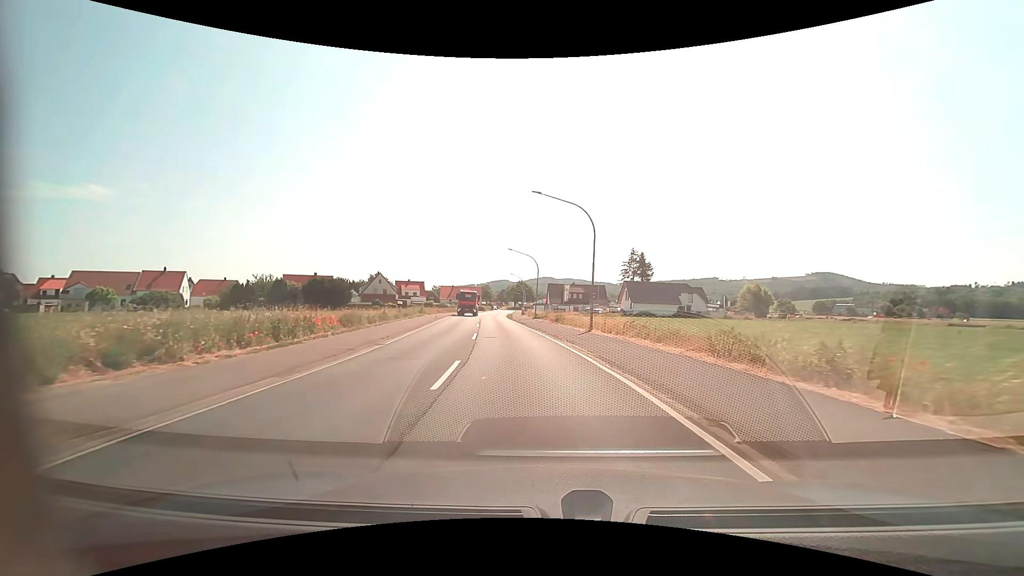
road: primary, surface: asphalt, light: Day
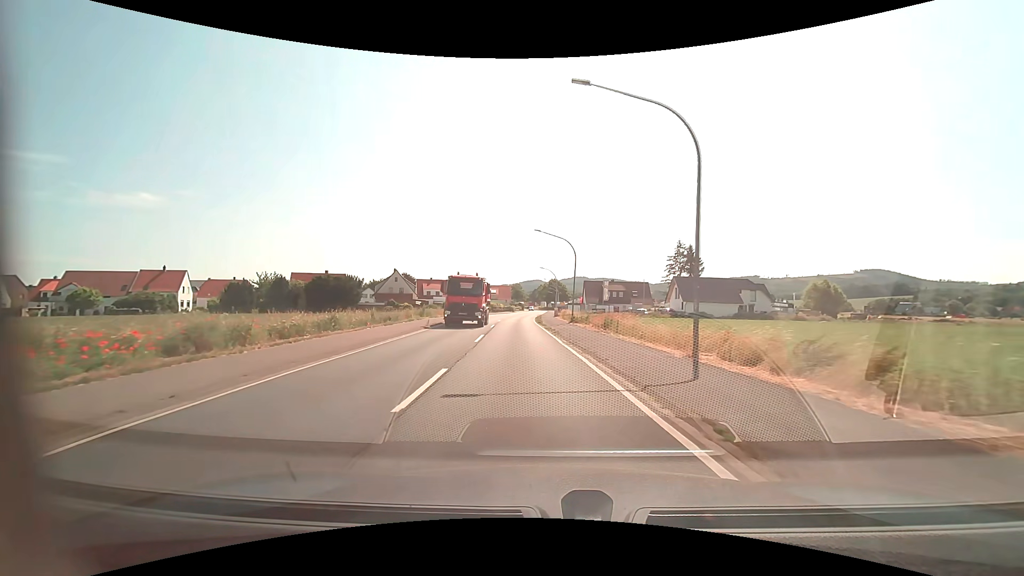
(-0.5, +14.2) m; -4°
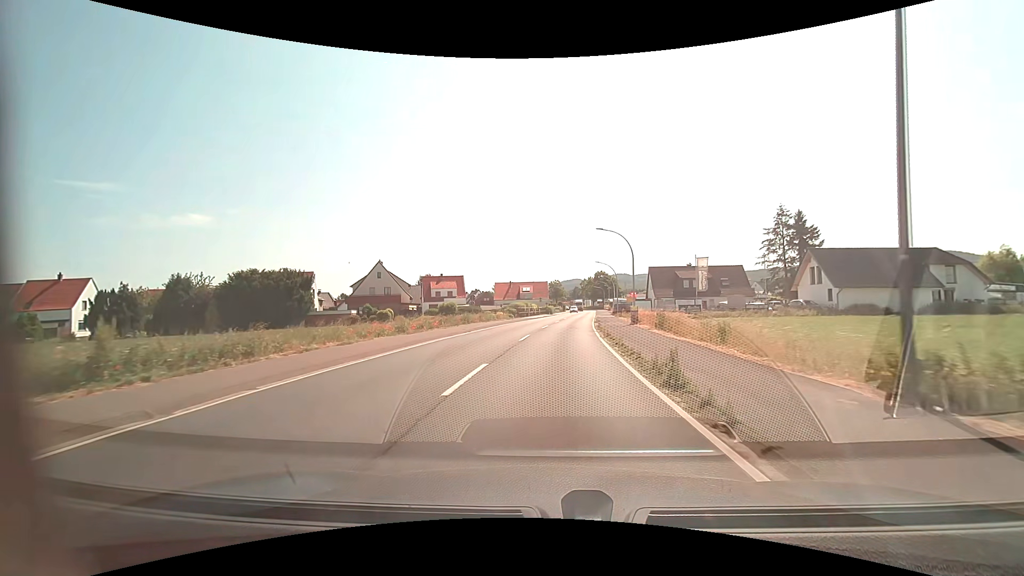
(-1.8, +35.8) m; -5°
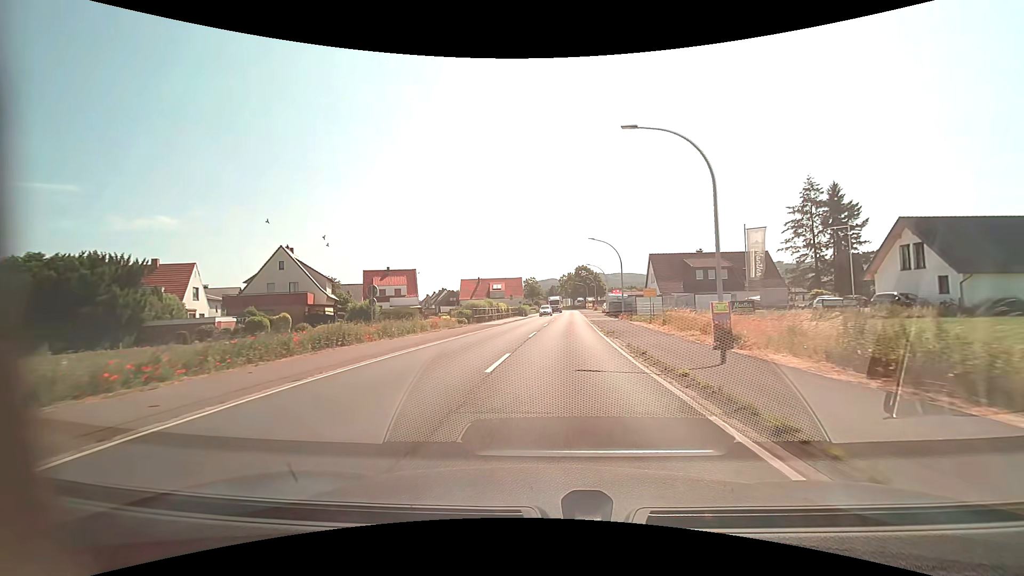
(+0.4, +21.8) m; +3°
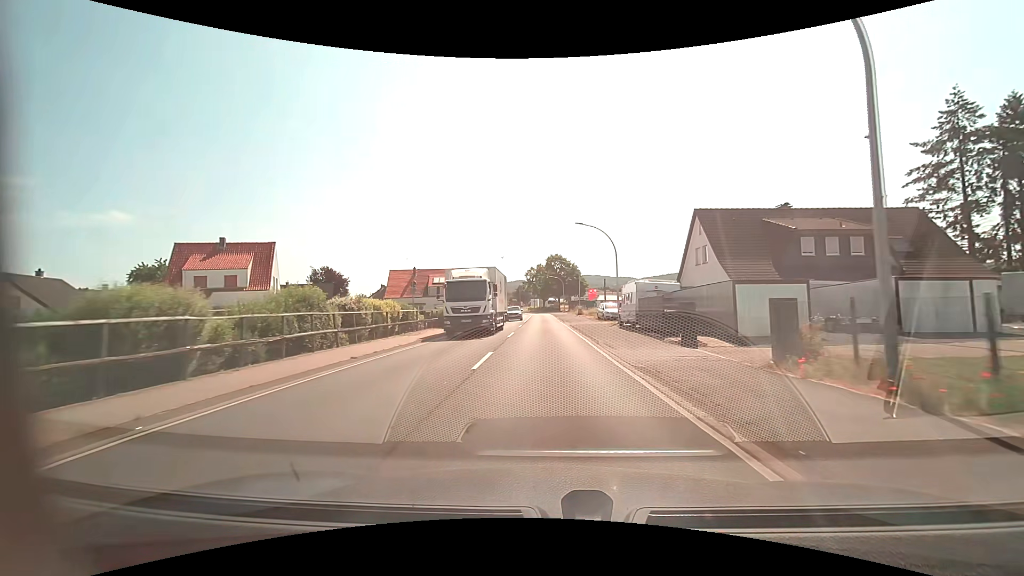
(+1.4, +36.8) m; +4°
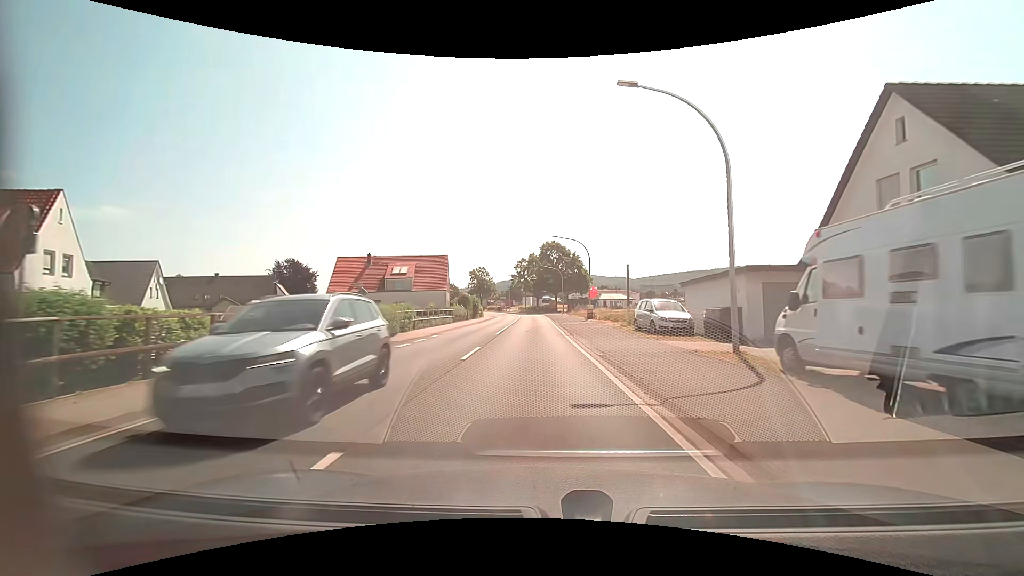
(+0.1, +22.3) m; +1°
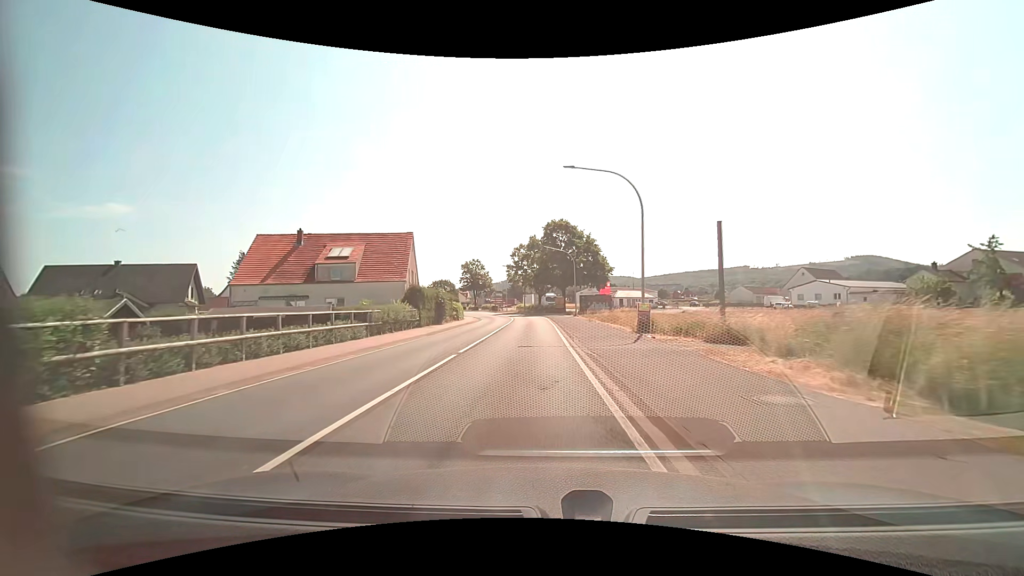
(-0.1, +22.4) m; -1°
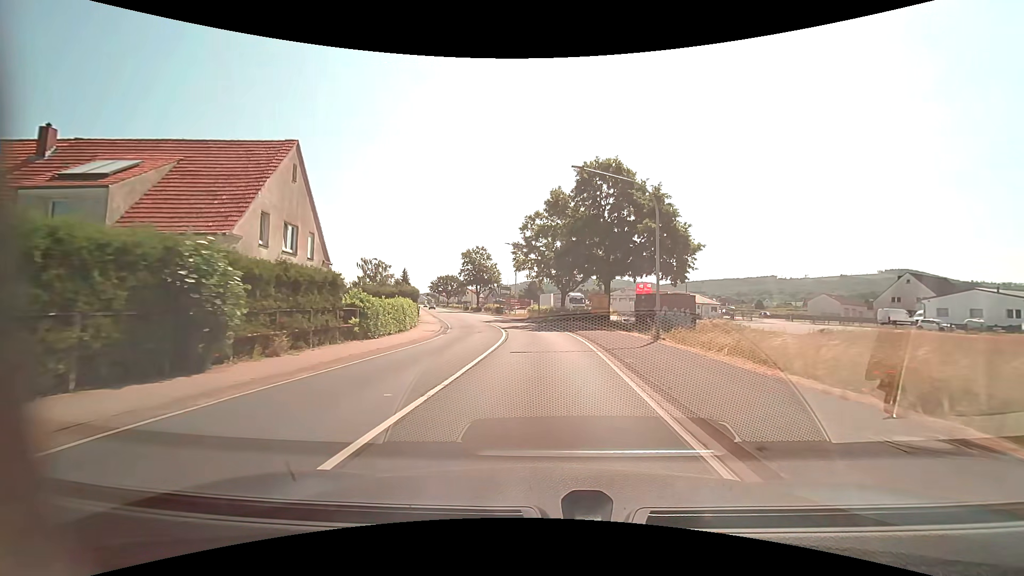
(-0.7, +30.0) m; -2°
(0, +10) (0, +20) (-1, +30) (-2, +40) (-4, +50) (-7, +59) (-9, +69) (-12, +79) (-14, +88) (-17, +98) m
